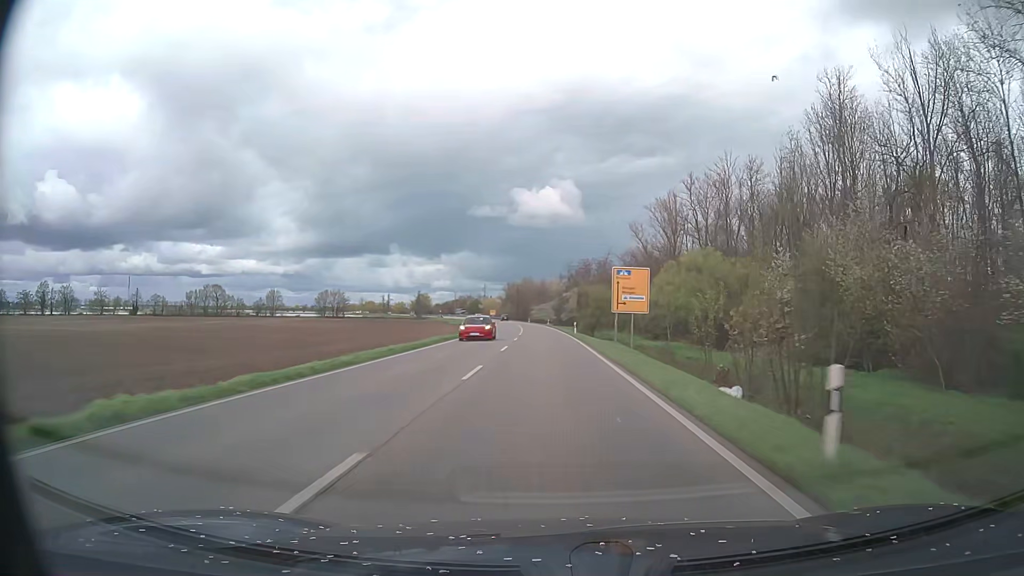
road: primary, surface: asphalt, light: Day
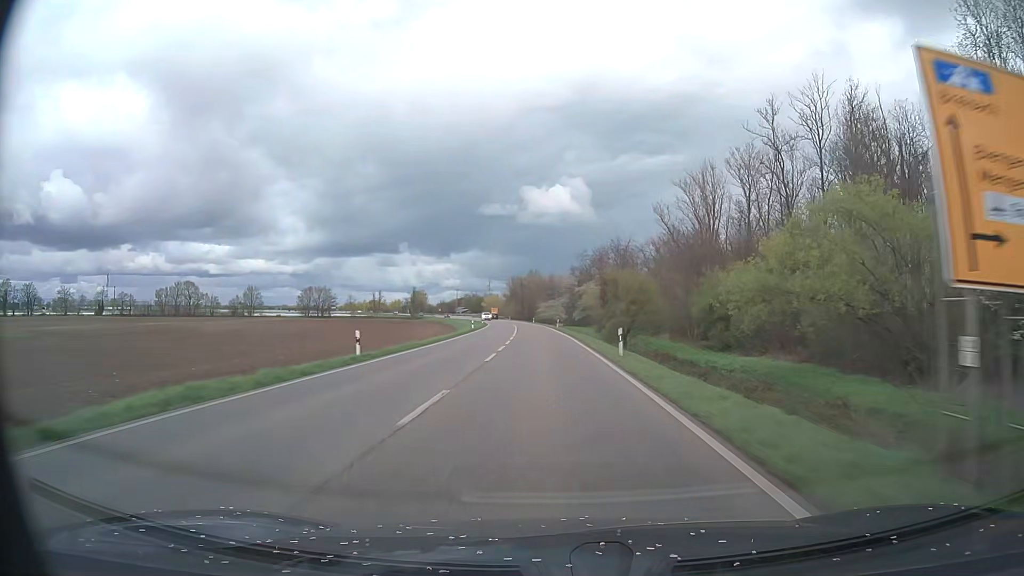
(-0.2, +30.0) m; -1°
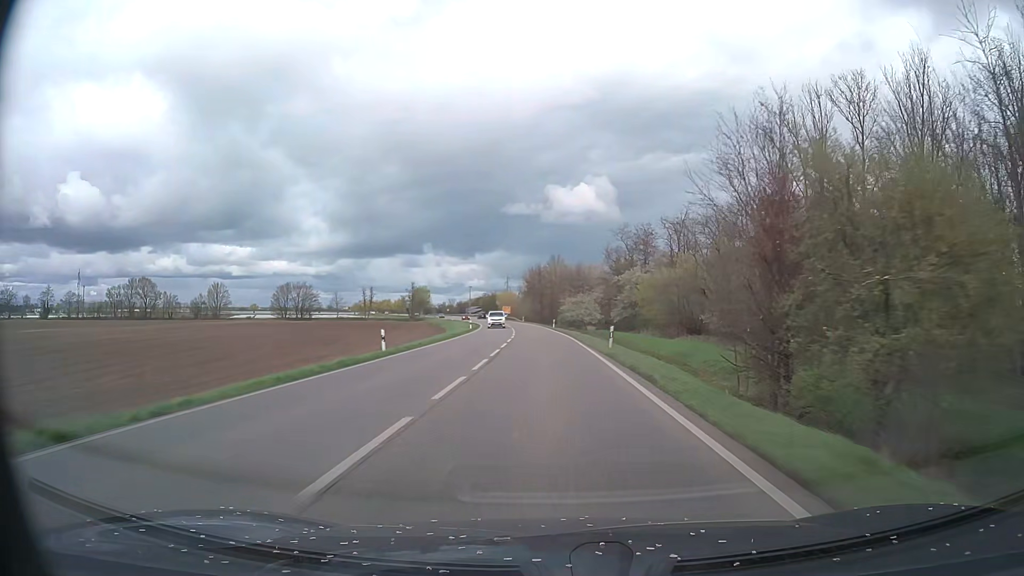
(-0.9, +45.0) m; -2°
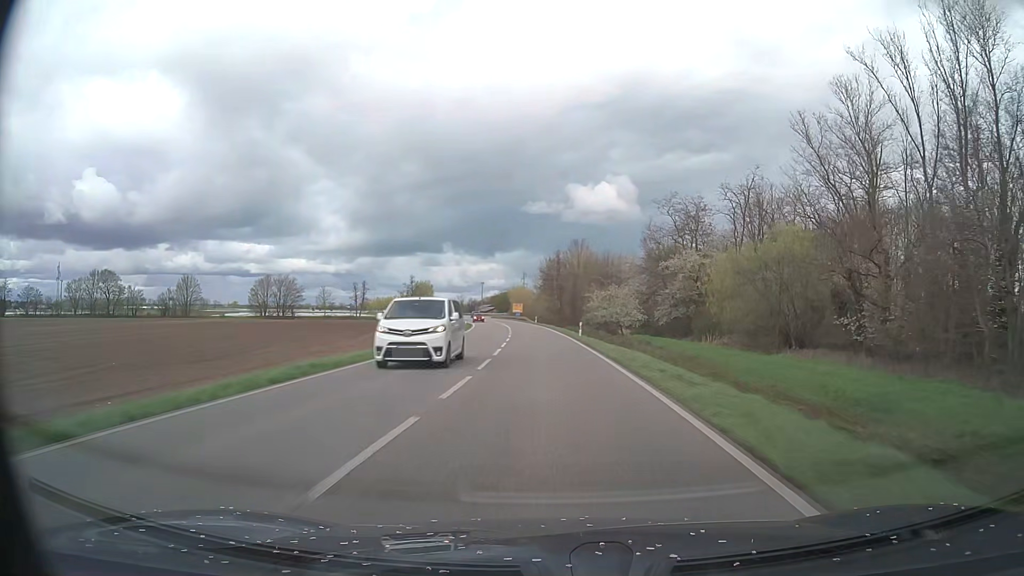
(-0.4, +30.0) m; -2°
(0, +10) (0, +20) (0, +30) (-1, +40) (-1, +50) (-2, +60) (-3, +70) (-4, +80) (-5, +90) (-6, +100) m
